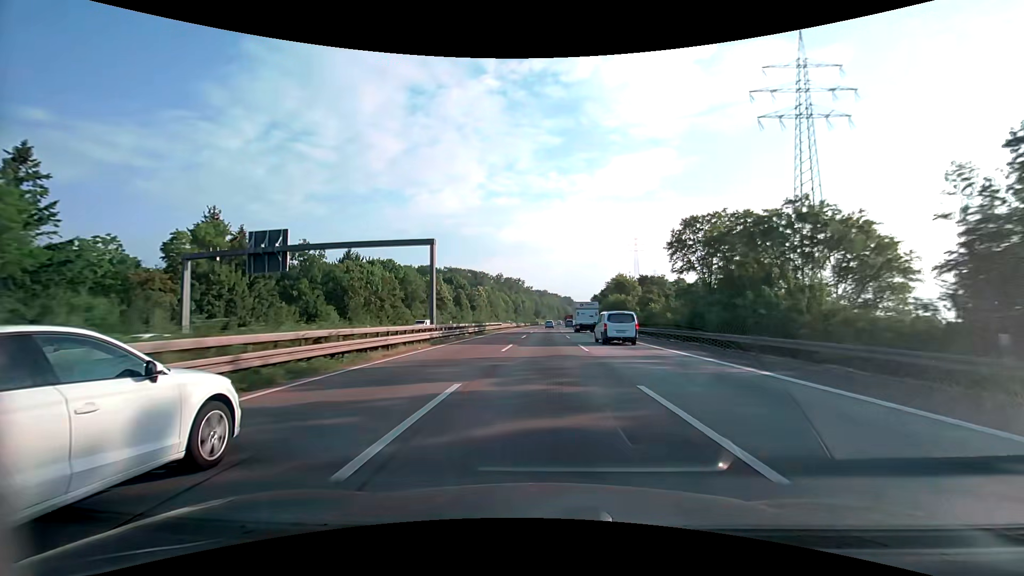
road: motorway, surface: asphalt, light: Day
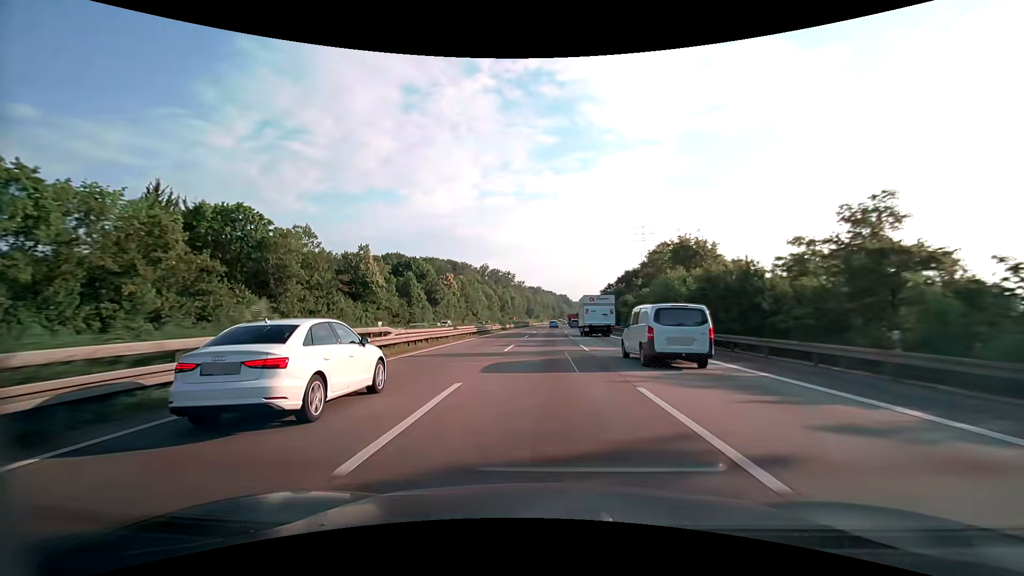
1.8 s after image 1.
(+0.4, +53.0) m; +1°
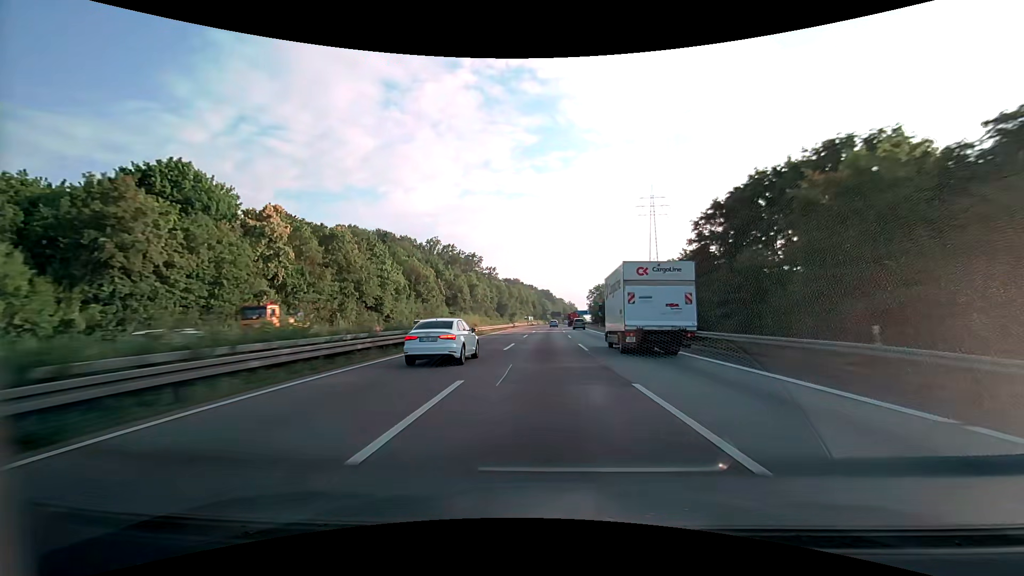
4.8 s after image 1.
(+1.6, +87.4) m; +2°
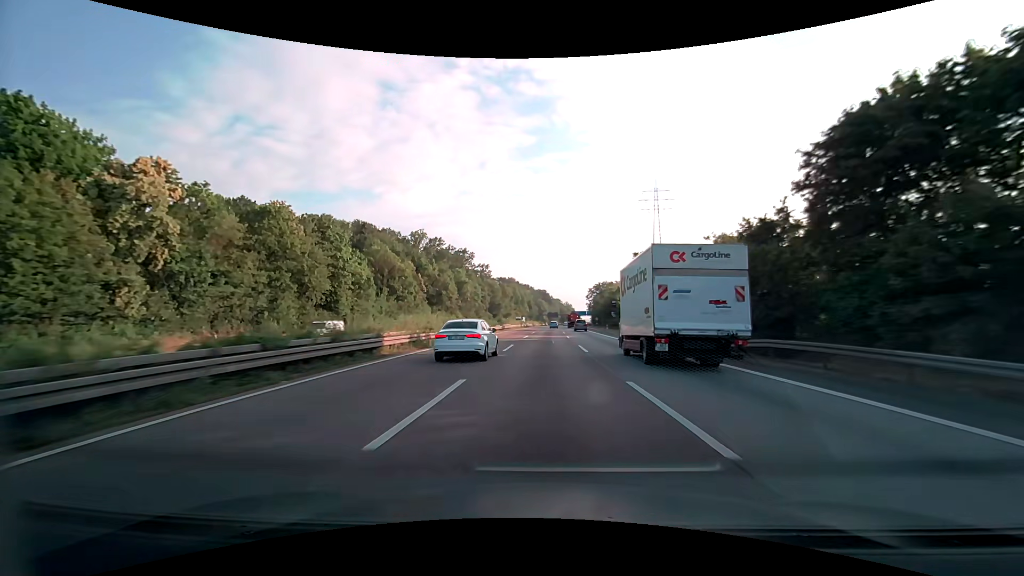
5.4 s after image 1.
(0.0, +17.3) m; 0°
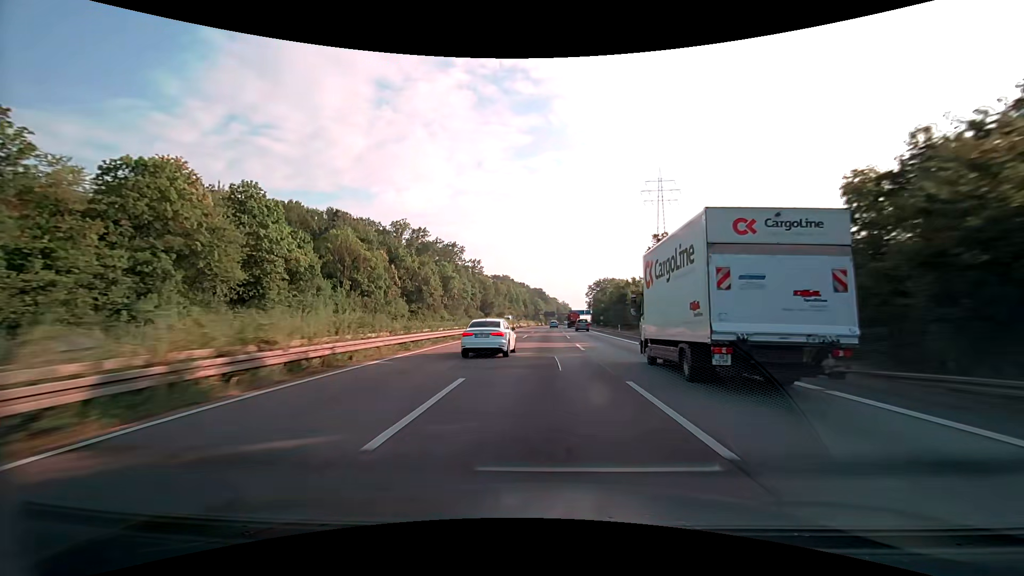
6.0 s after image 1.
(+0.1, +17.3) m; 0°
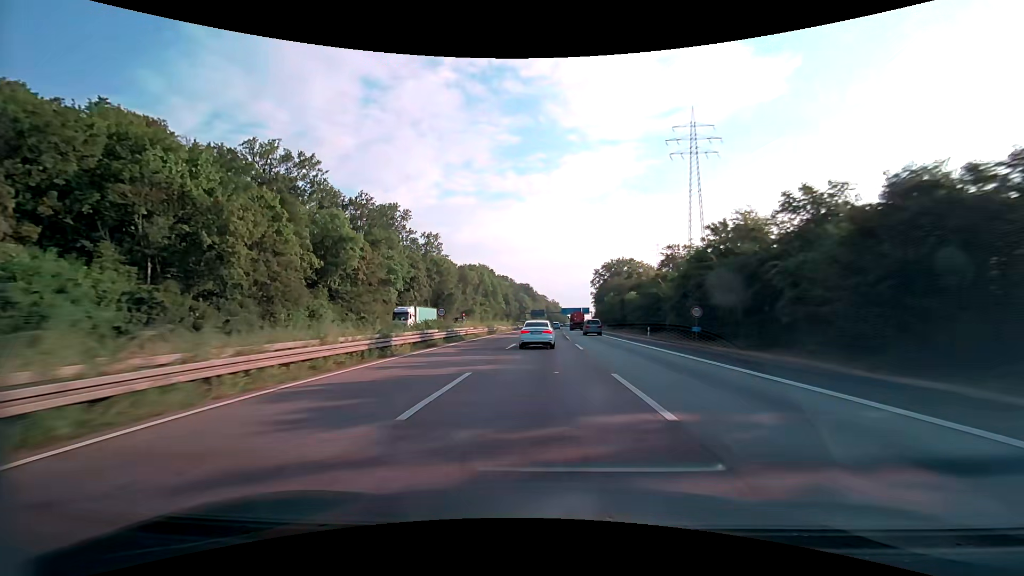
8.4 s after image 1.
(+1.0, +68.8) m; +1°
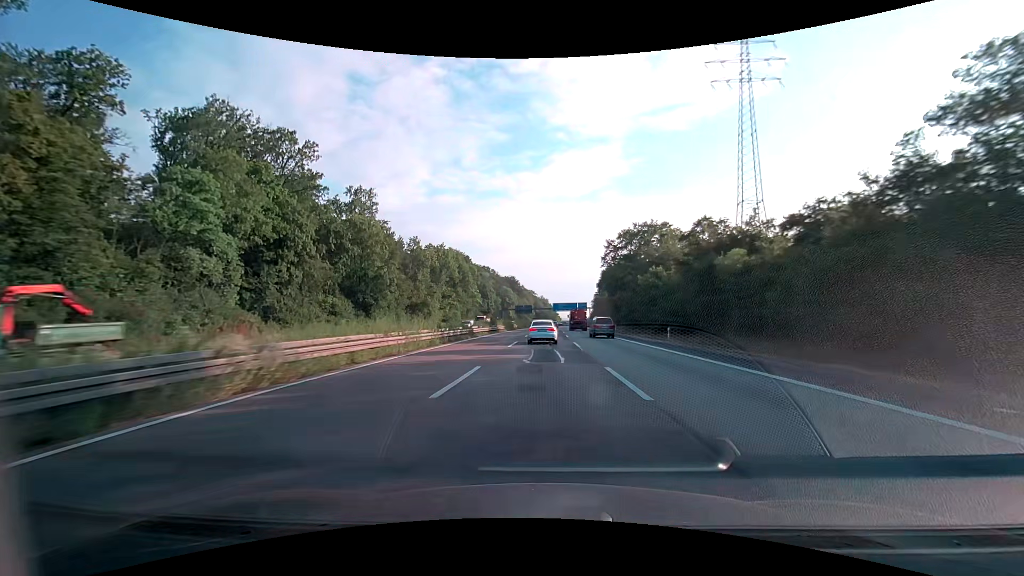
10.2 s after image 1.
(+0.6, +51.2) m; +1°
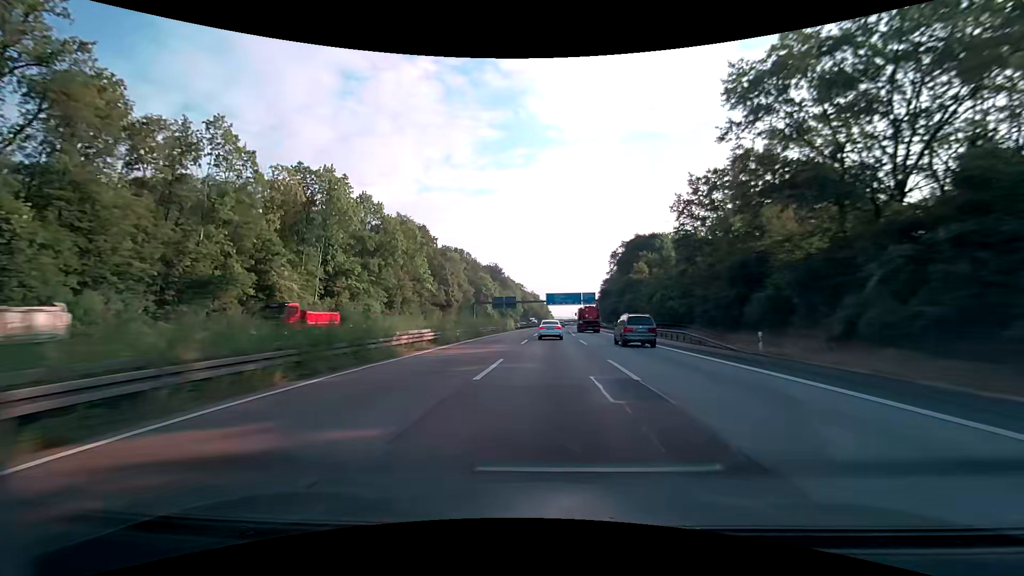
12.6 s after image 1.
(+0.7, +67.8) m; +1°
(0, +10) (0, +20) (0, +30) (0, +40) (+1, +50) (+1, +60) (+1, +70) (+2, +80) (+2, +90) (+3, +100) m
